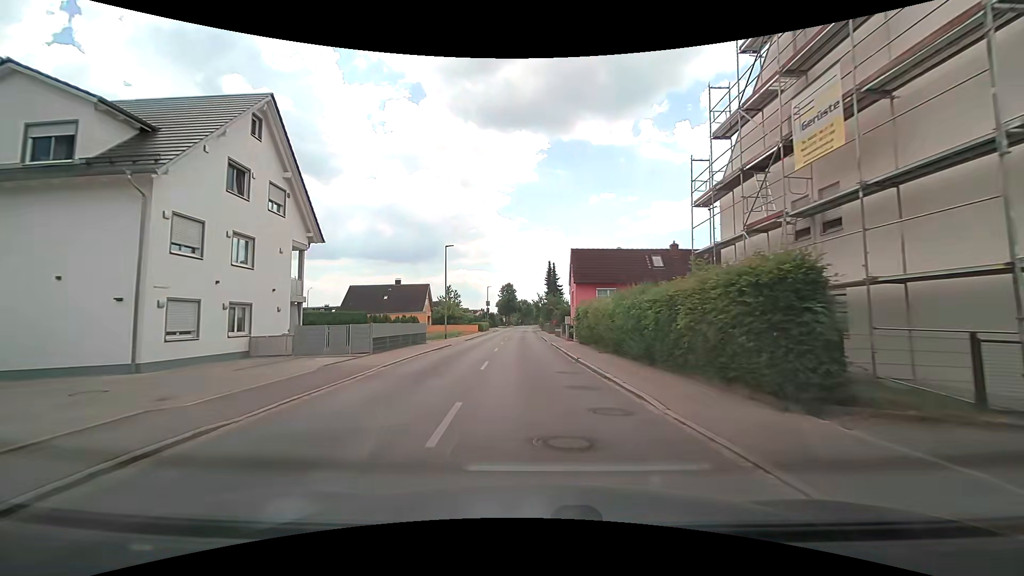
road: tertiary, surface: asphalt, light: Day
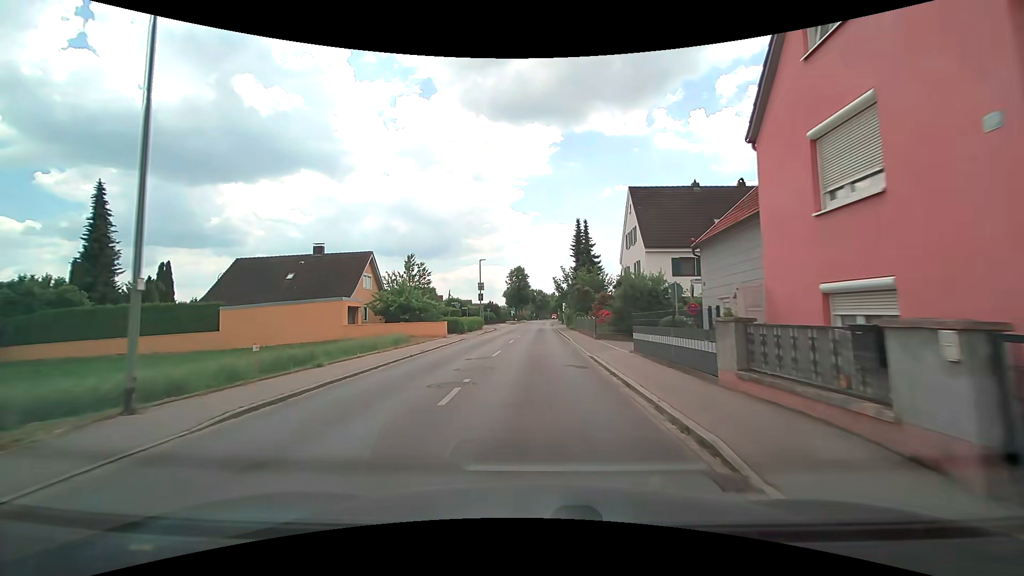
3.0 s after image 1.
(-0.8, +33.7) m; -2°
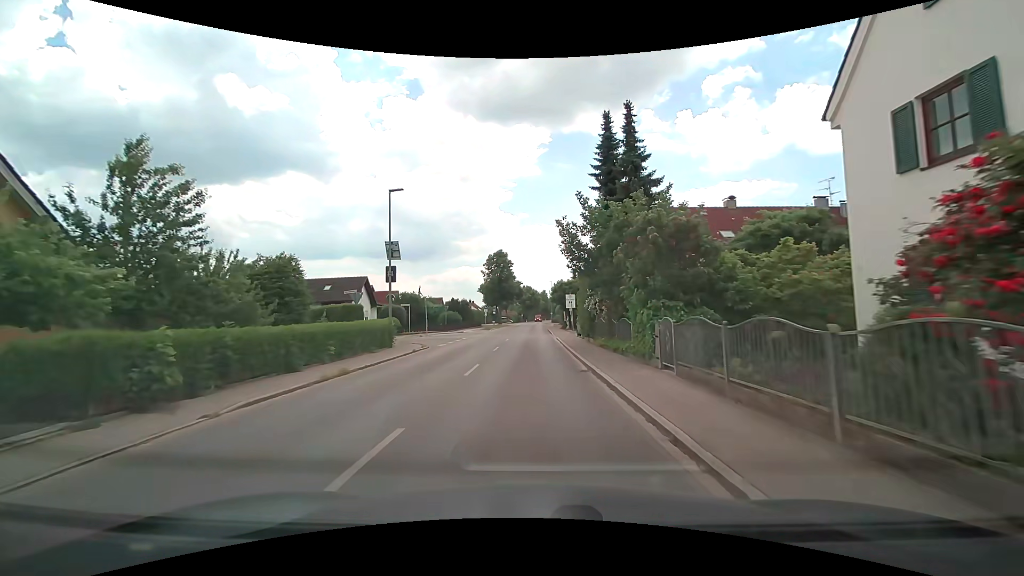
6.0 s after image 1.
(+0.3, +31.2) m; +1°
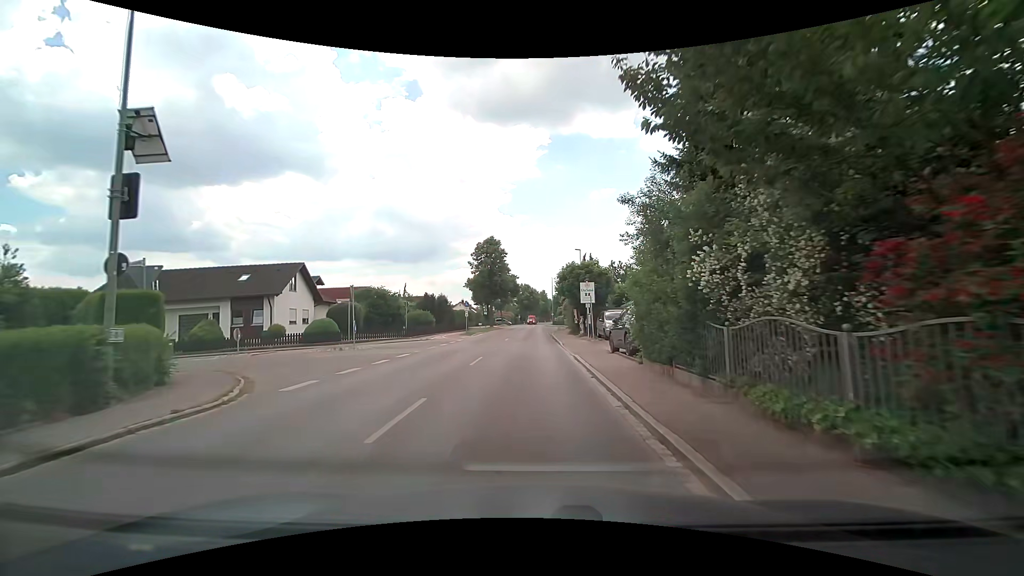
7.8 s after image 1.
(+0.1, +15.6) m; 0°
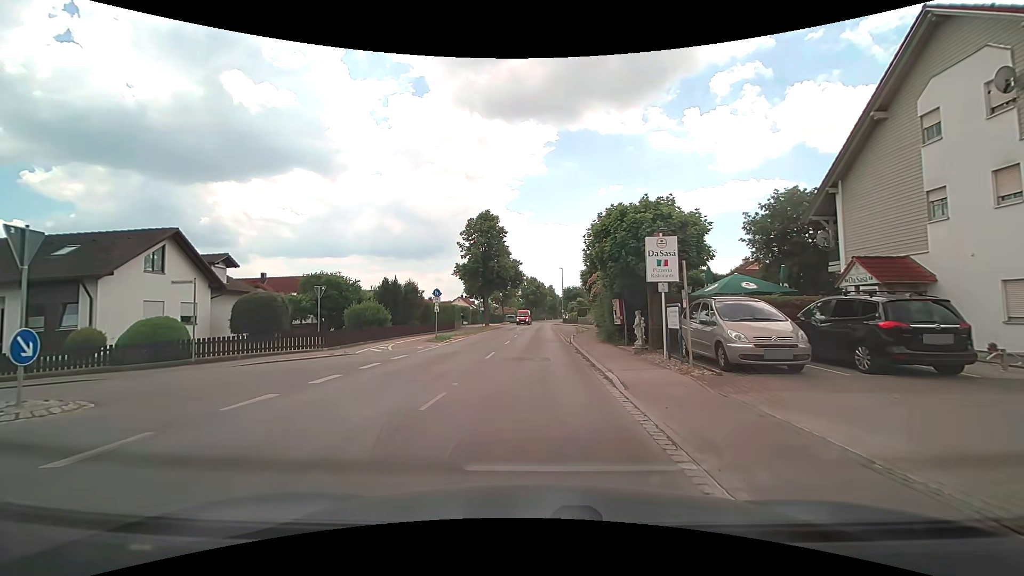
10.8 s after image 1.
(-0.1, +15.5) m; -1°
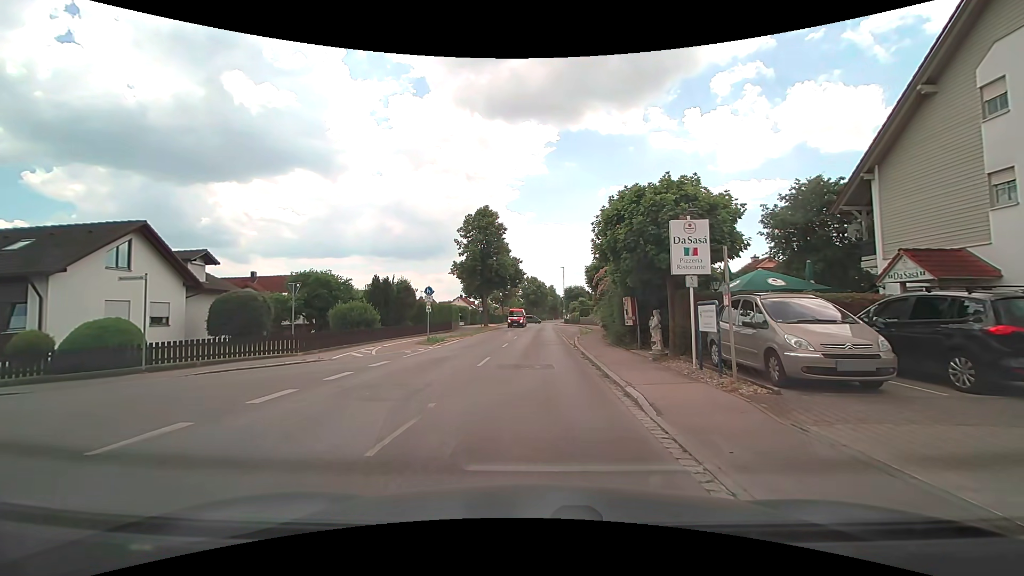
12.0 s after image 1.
(0.0, +2.2) m; 0°
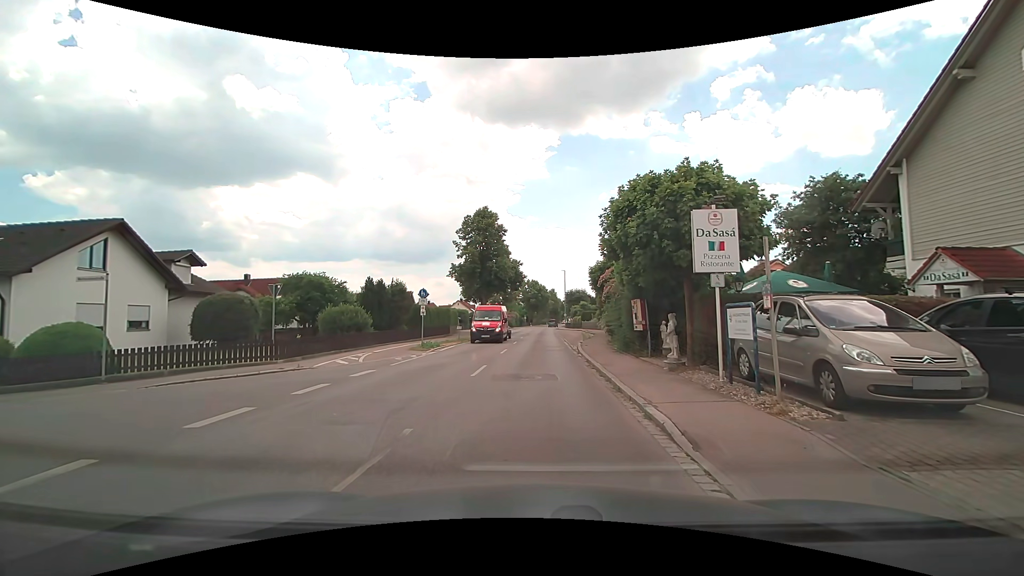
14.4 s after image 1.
(0.0, +1.5) m; 0°
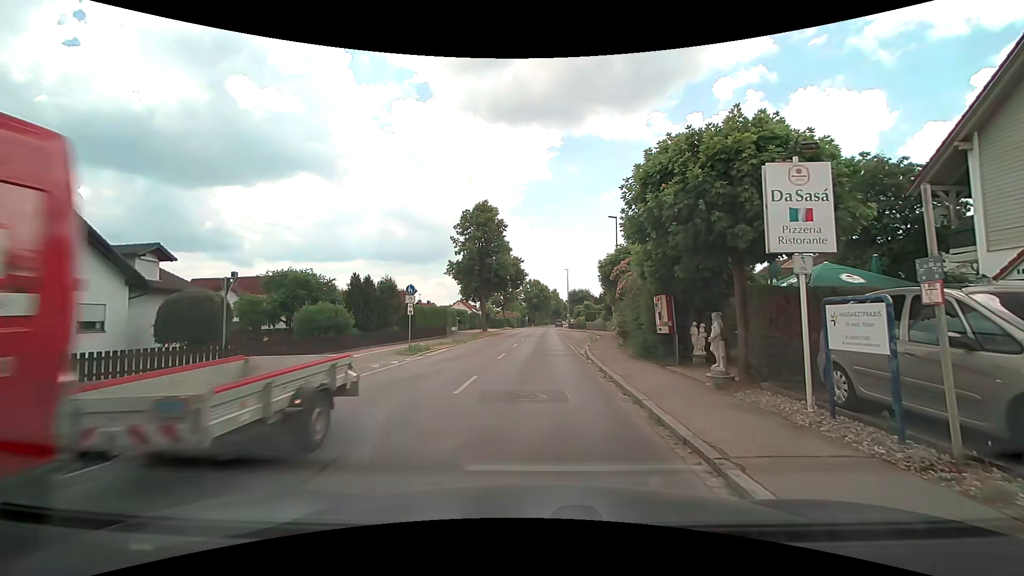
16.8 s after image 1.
(0.0, +3.0) m; 0°
